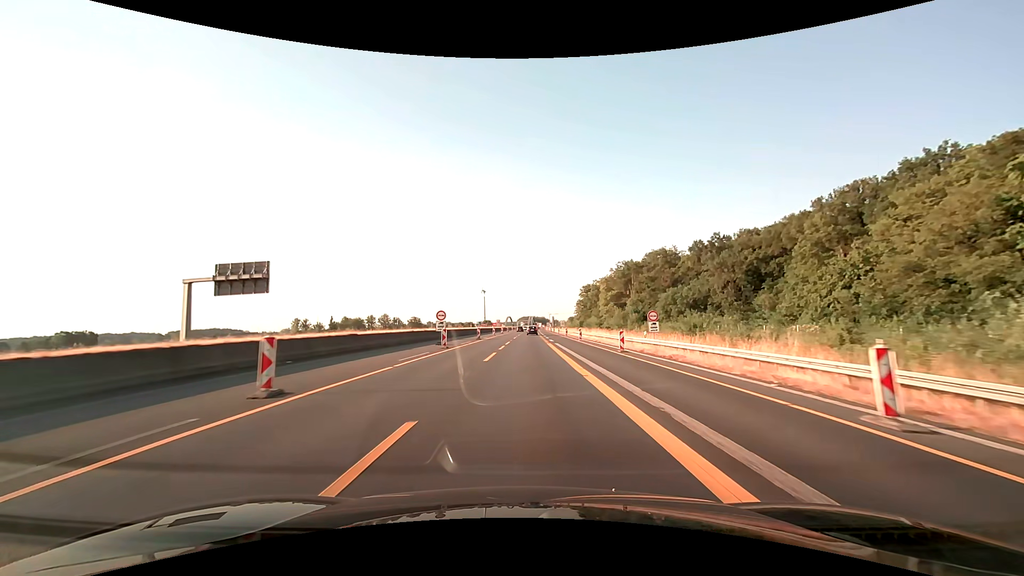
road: motorway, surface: asphalt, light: Day
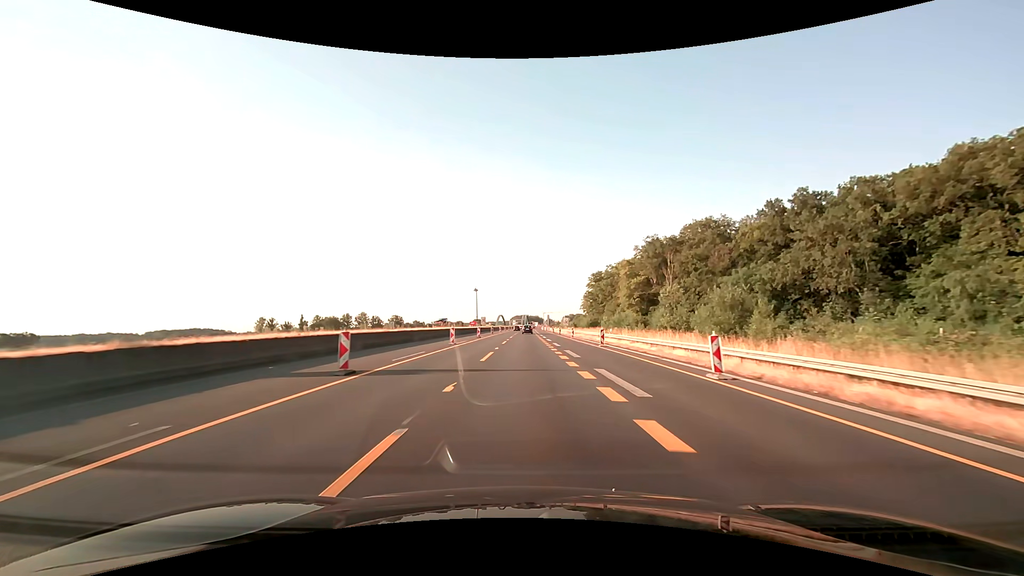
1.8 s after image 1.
(+0.2, +37.6) m; +1°
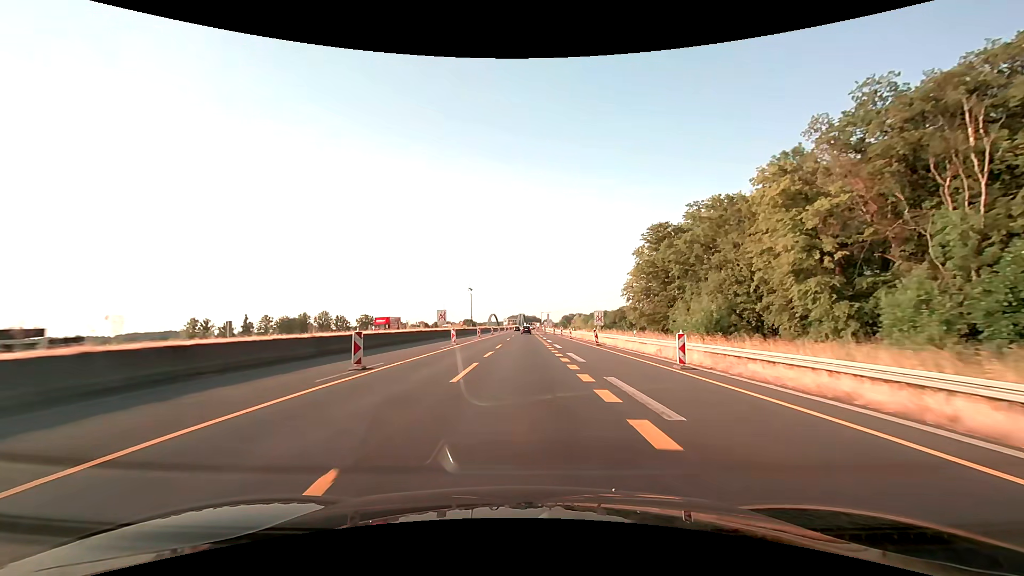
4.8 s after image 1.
(+0.2, +62.6) m; 0°
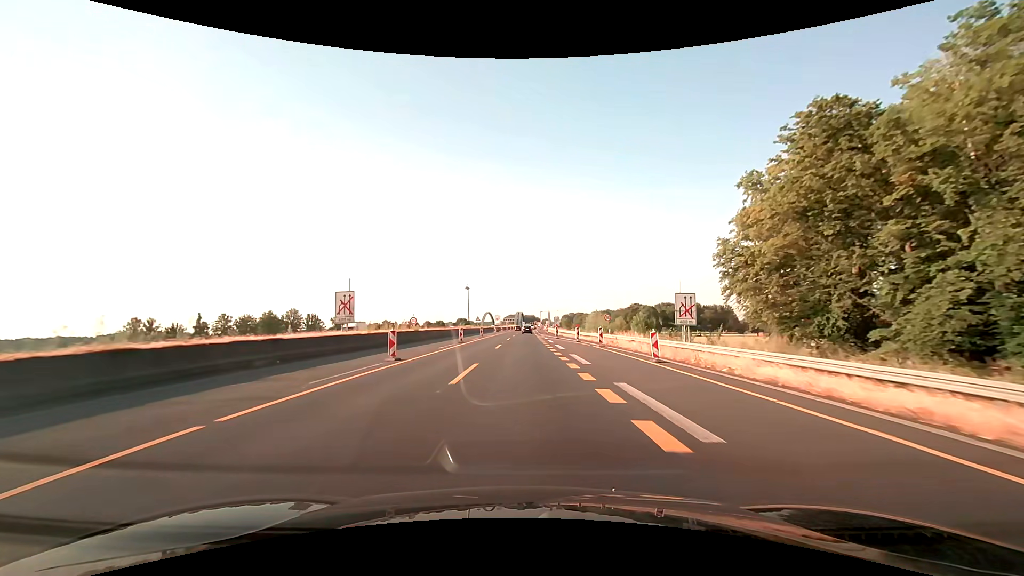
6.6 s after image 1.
(0.0, +37.5) m; 0°
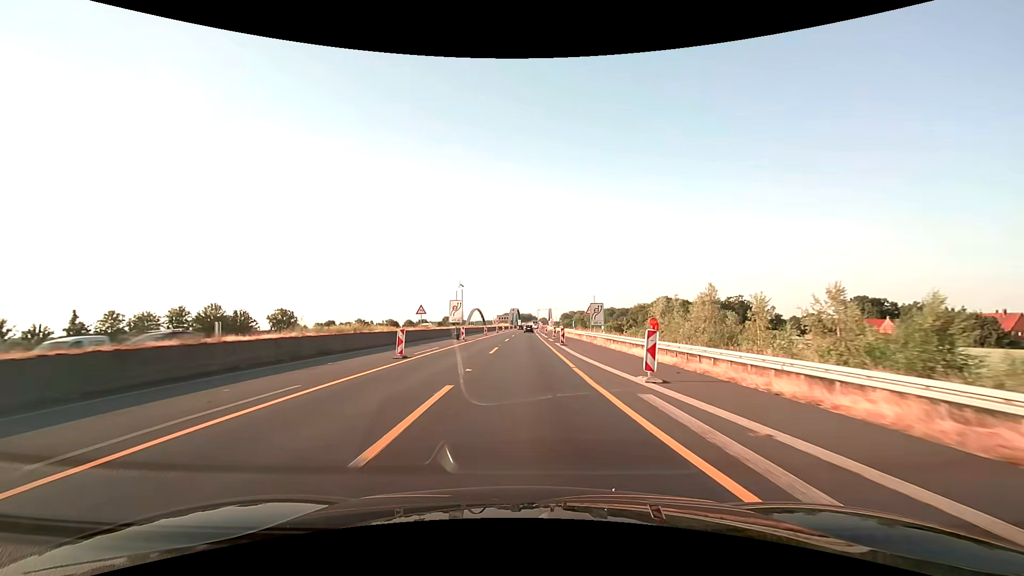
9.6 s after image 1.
(+0.2, +62.4) m; 0°
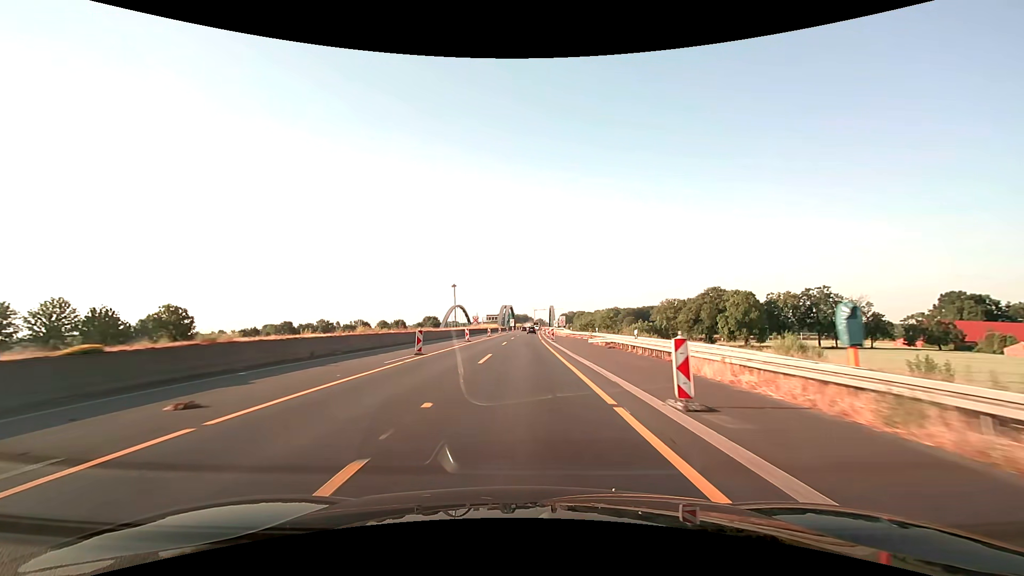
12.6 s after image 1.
(+0.4, +62.4) m; +1°
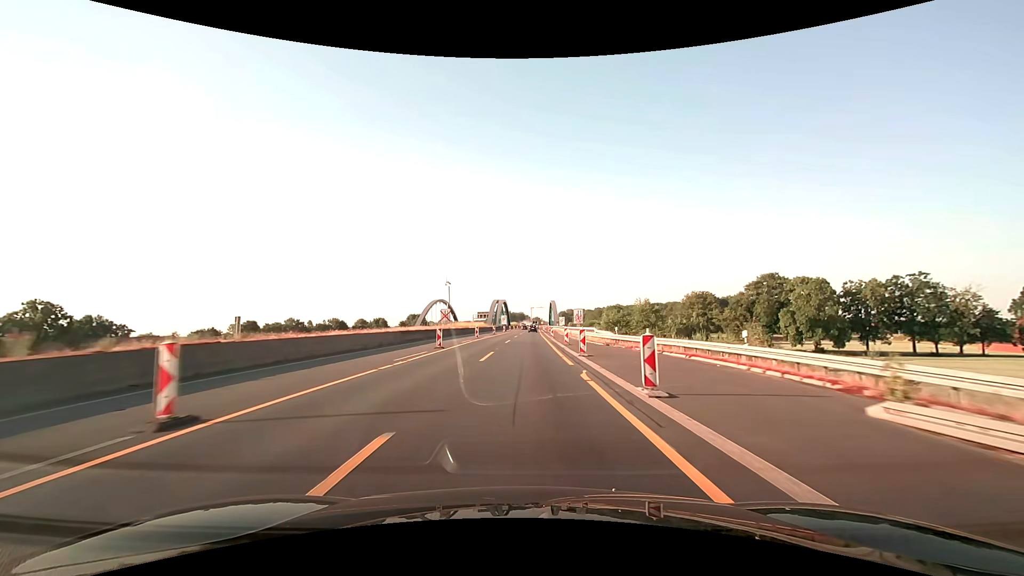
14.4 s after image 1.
(+0.2, +37.5) m; 0°
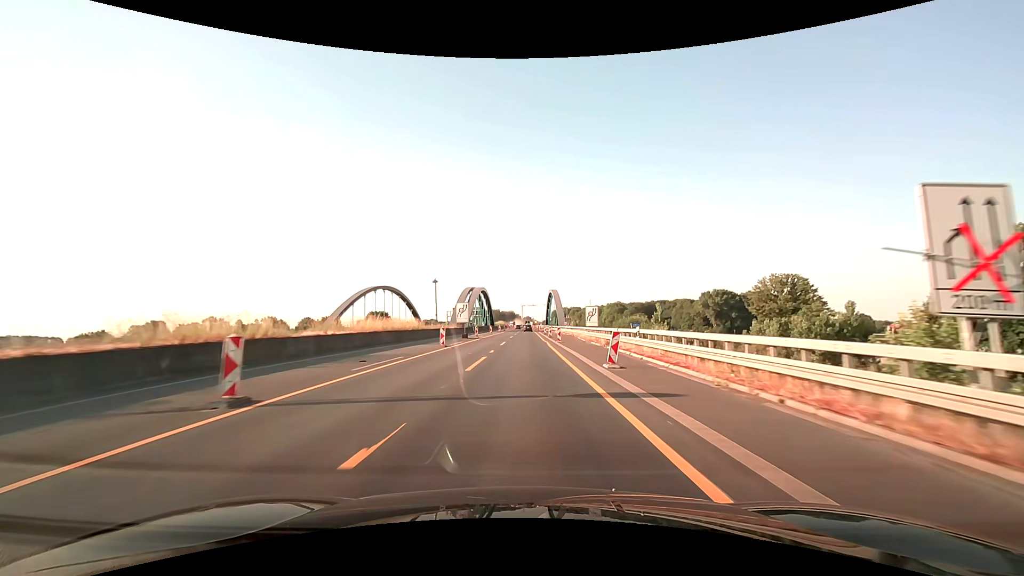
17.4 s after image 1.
(+0.8, +62.5) m; +1°
(0, +10) (0, +20) (0, +30) (0, +40) (0, +50) (0, +60) (0, +70) (0, +80) (0, +90) (0, +100) m
